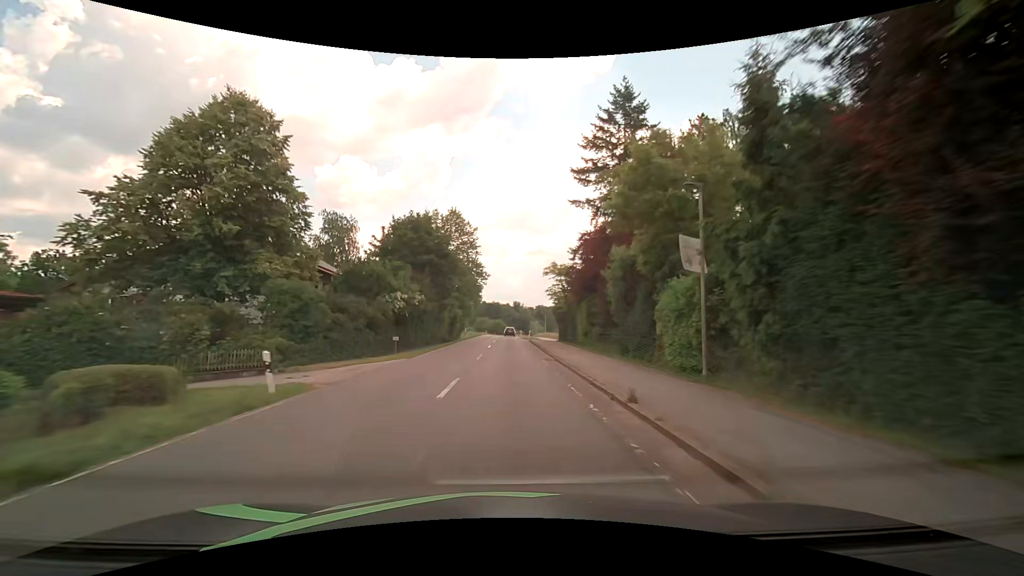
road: secondary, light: Day
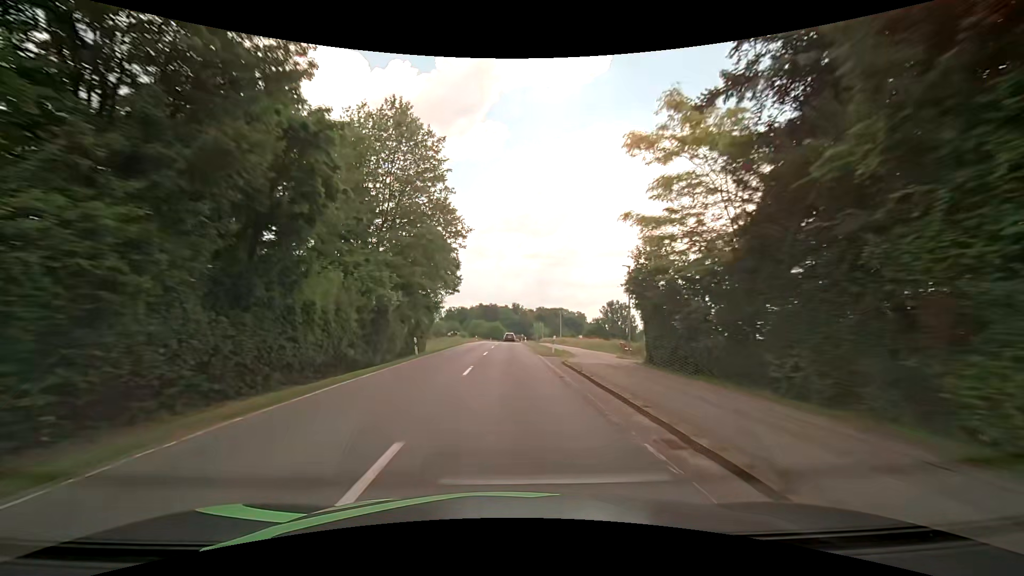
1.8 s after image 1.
(0.0, +32.1) m; 0°
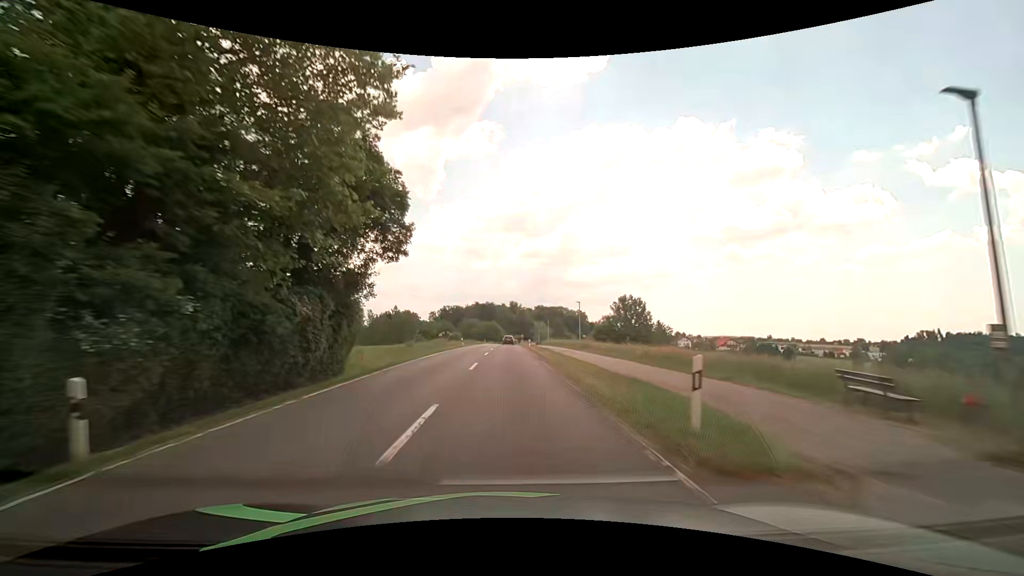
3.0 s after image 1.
(+0.1, +21.4) m; 0°
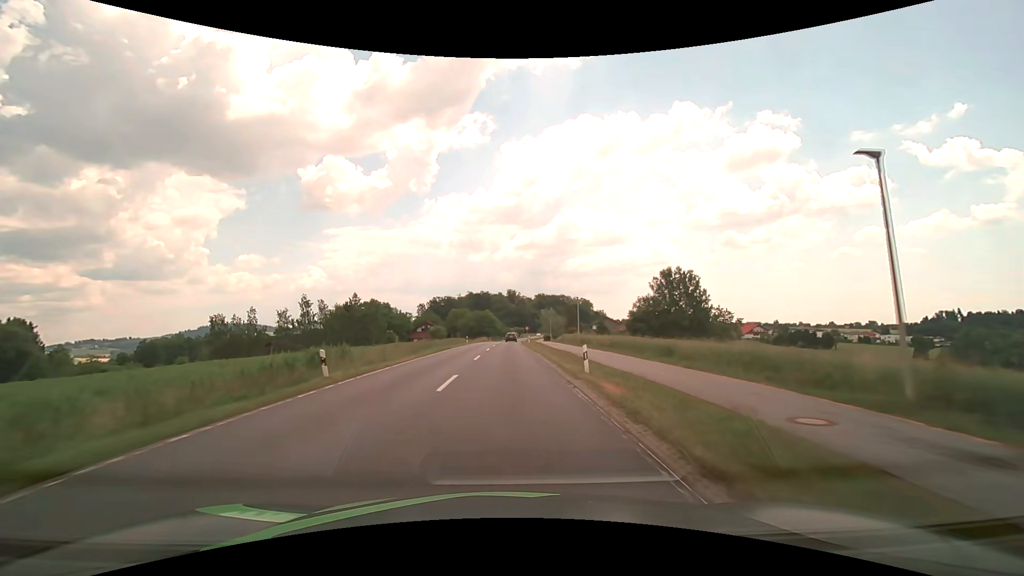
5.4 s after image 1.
(+0.3, +43.1) m; 0°
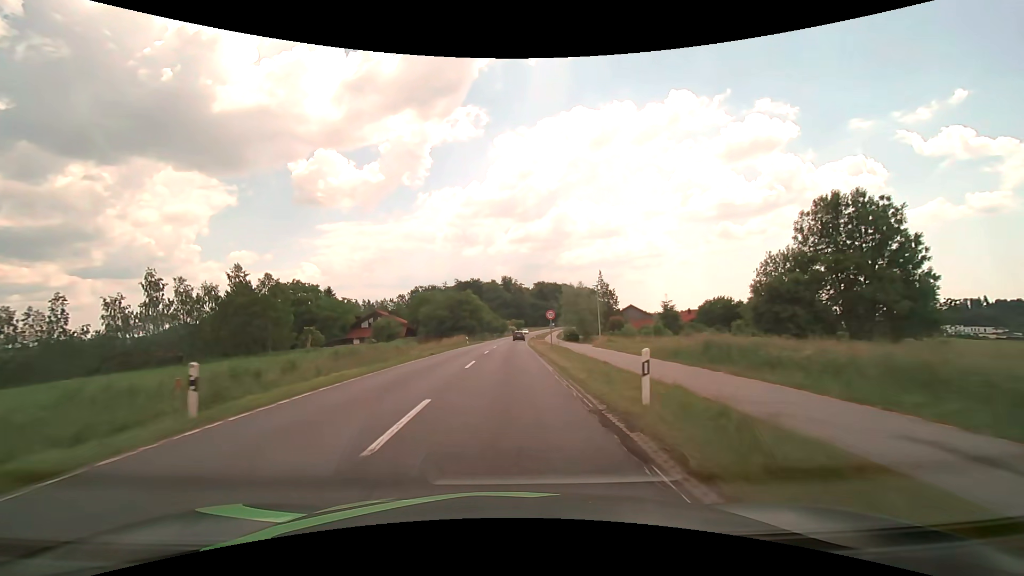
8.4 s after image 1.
(+0.2, +54.2) m; 0°
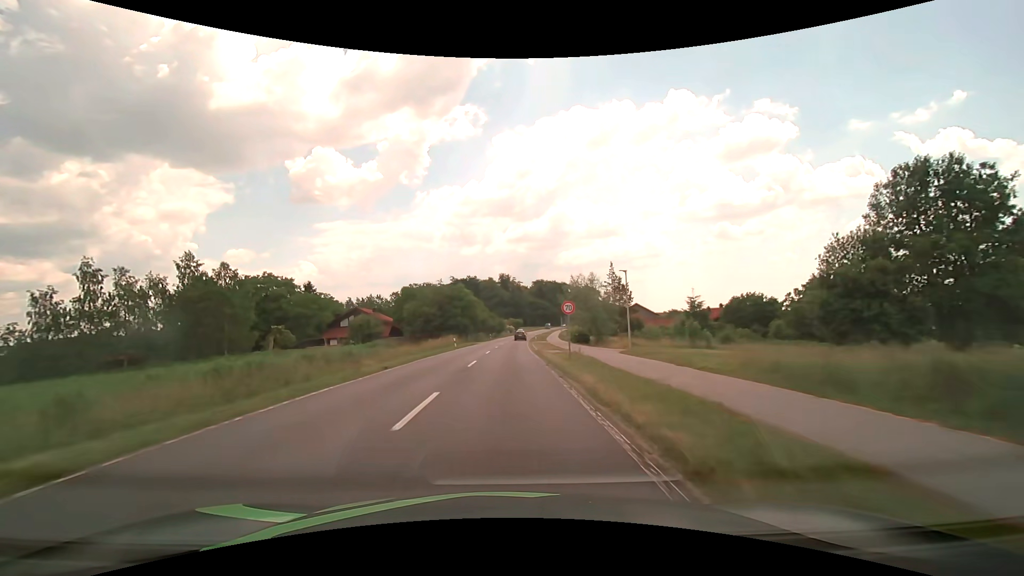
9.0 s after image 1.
(0.0, +10.9) m; 0°
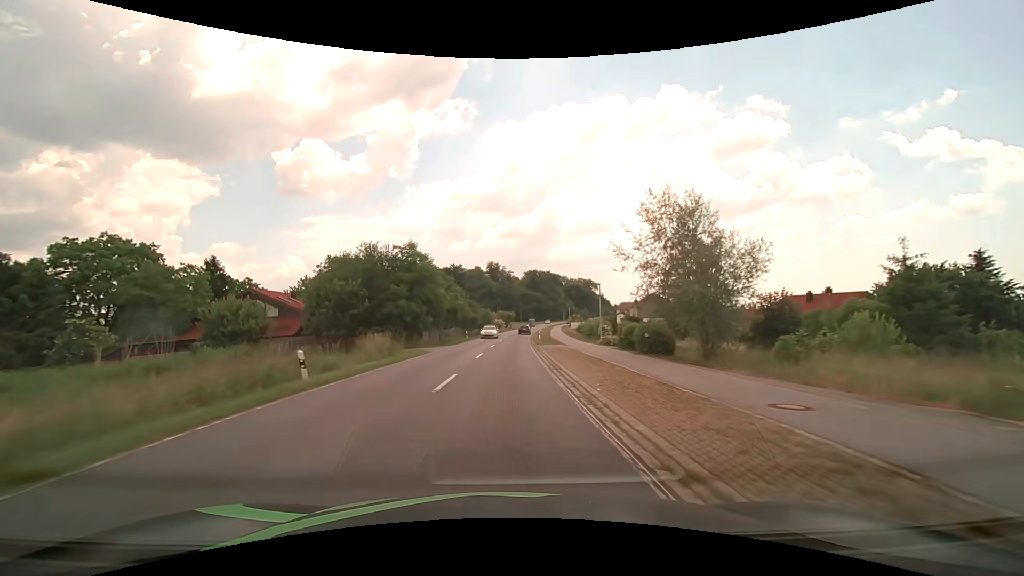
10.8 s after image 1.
(+0.3, +32.7) m; +1°
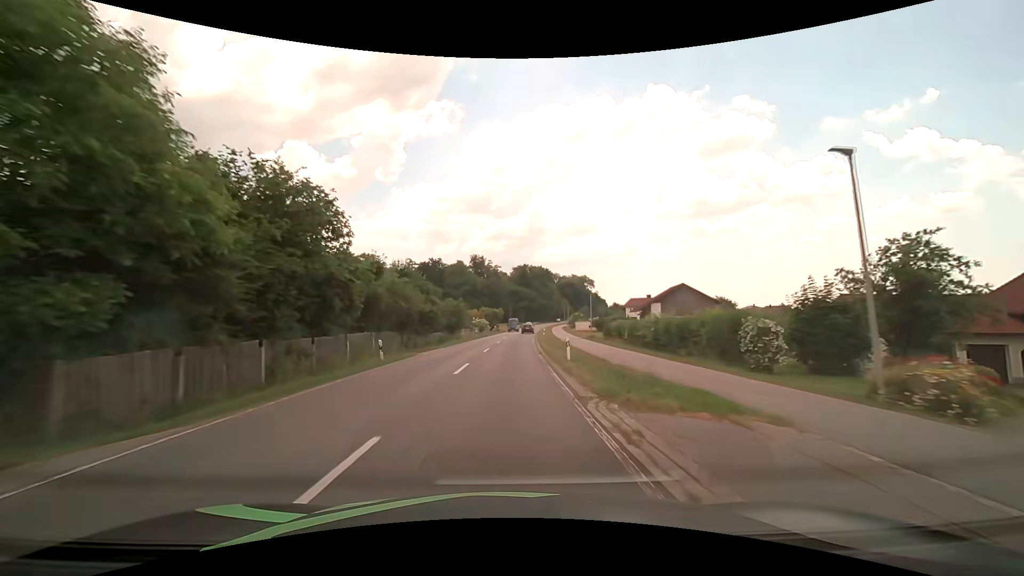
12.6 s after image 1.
(+0.4, +32.7) m; +1°
